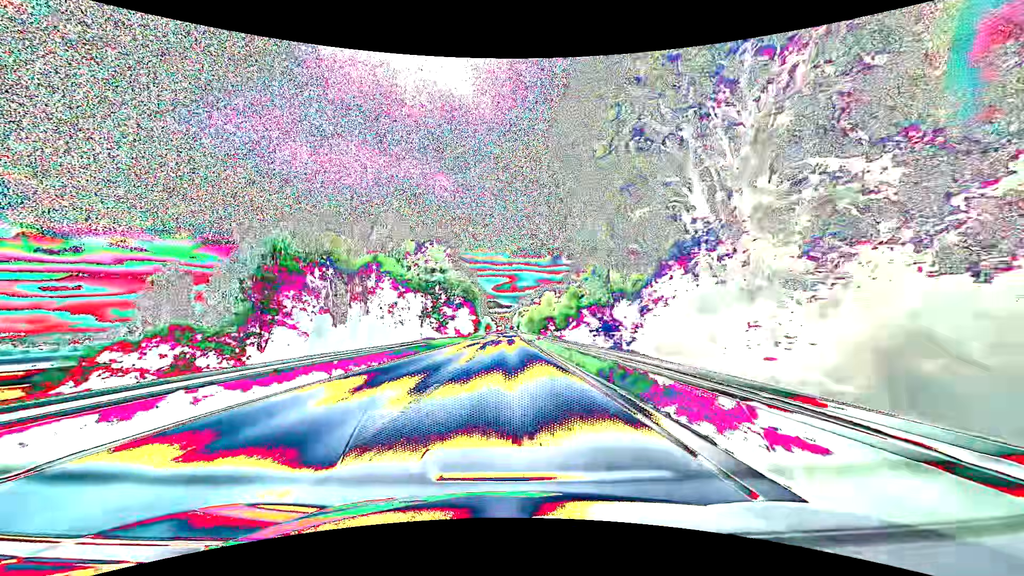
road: primary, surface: asphalt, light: Day
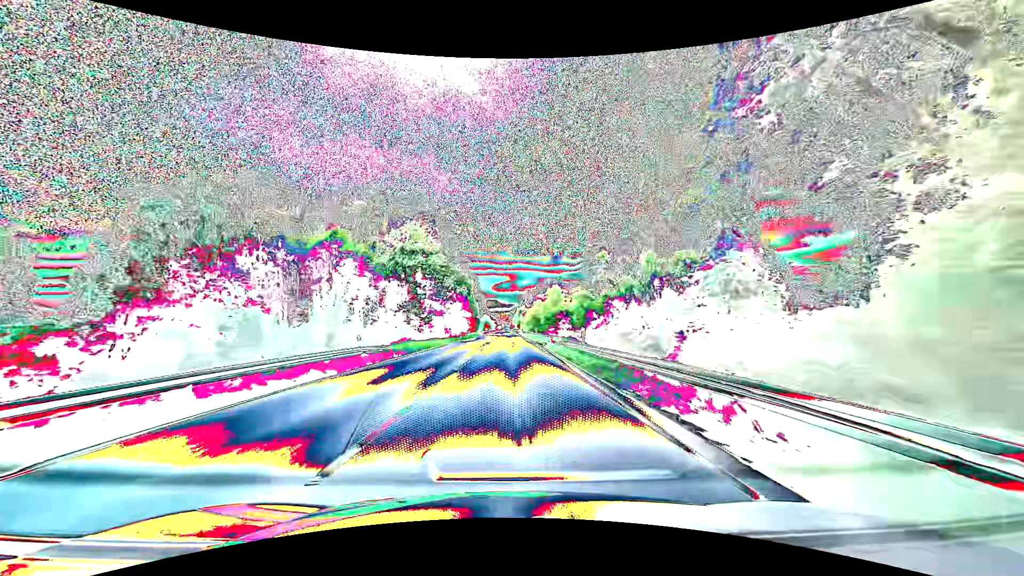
(0.0, +15.8) m; 0°
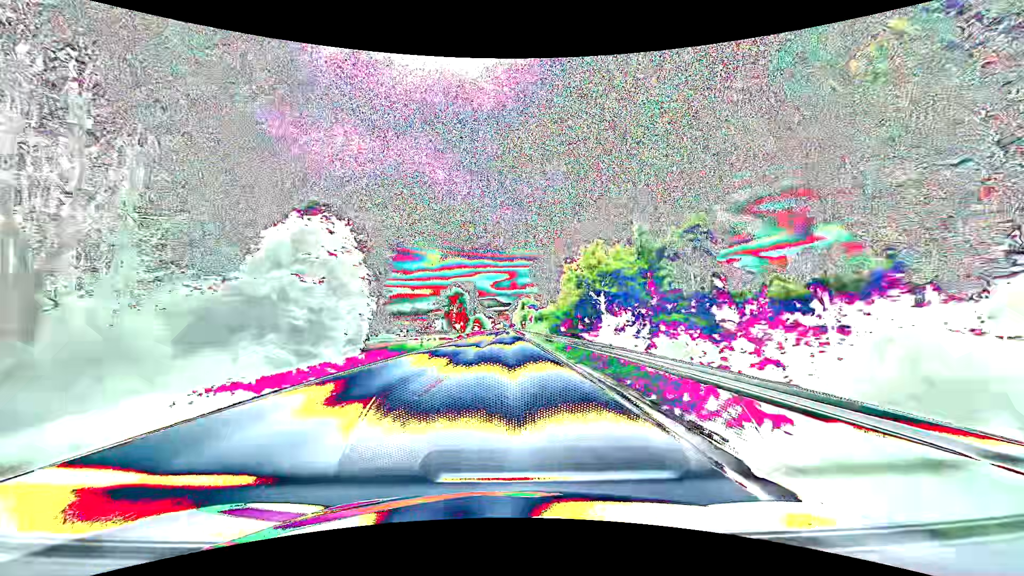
(+0.3, +79.2) m; 0°
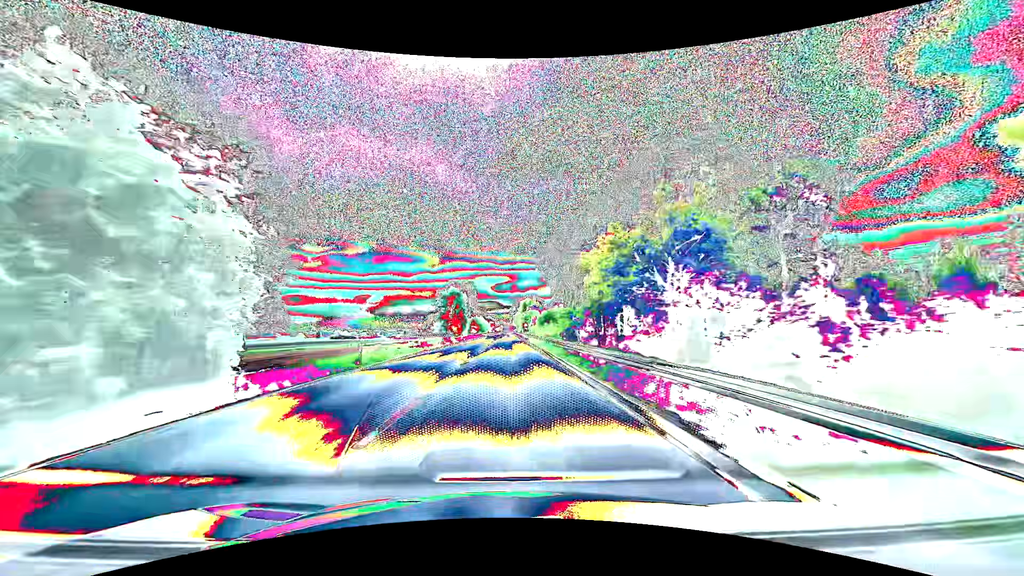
(0.0, +15.8) m; 0°
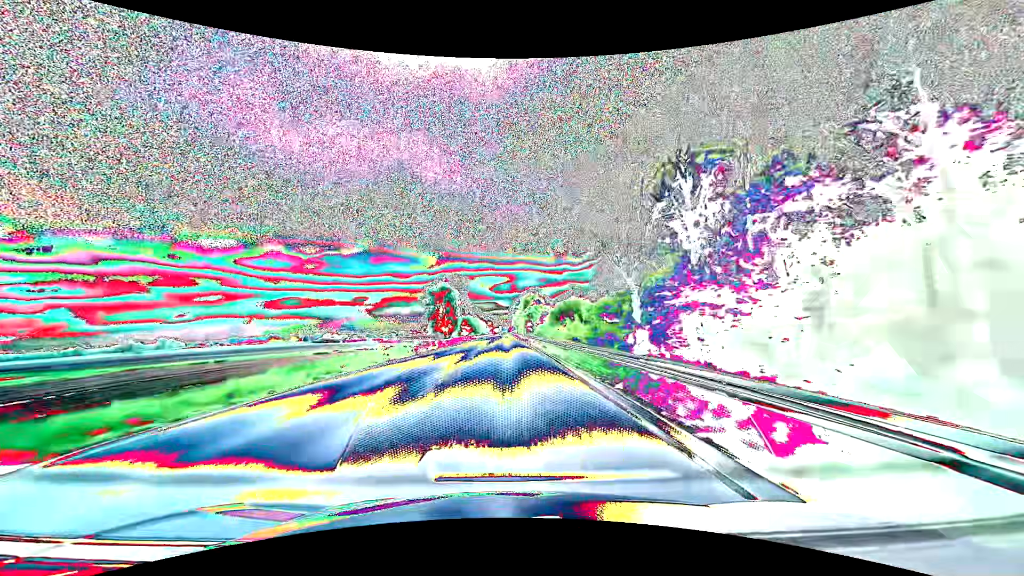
(-0.1, +31.7) m; 0°
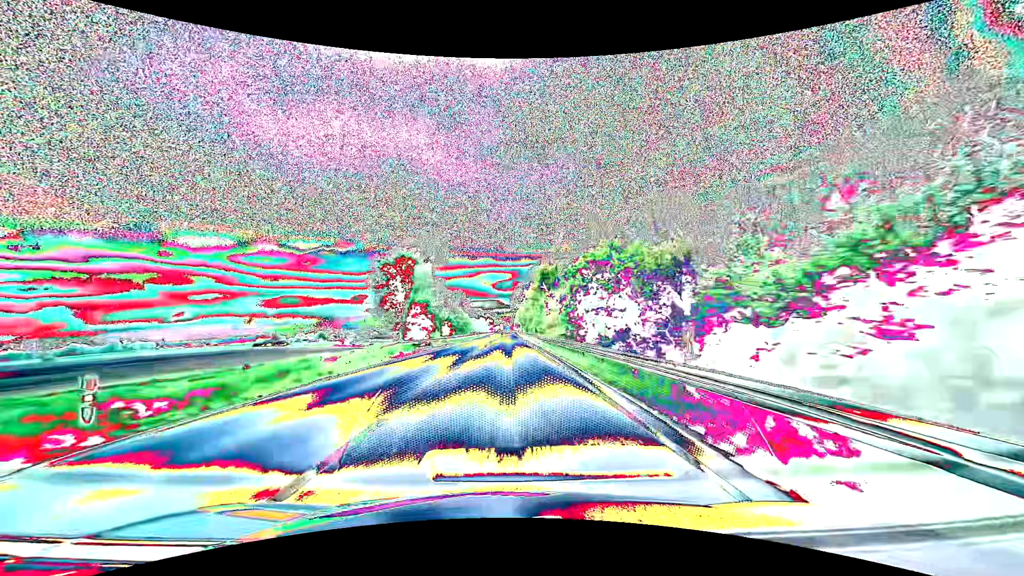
(-0.8, +79.2) m; -1°
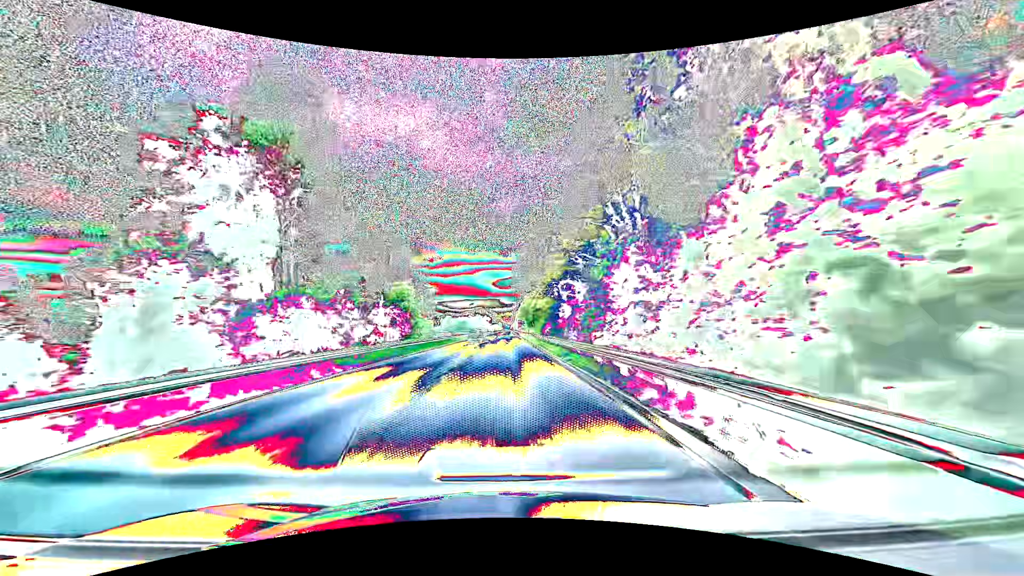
(+0.1, +79.1) m; 0°
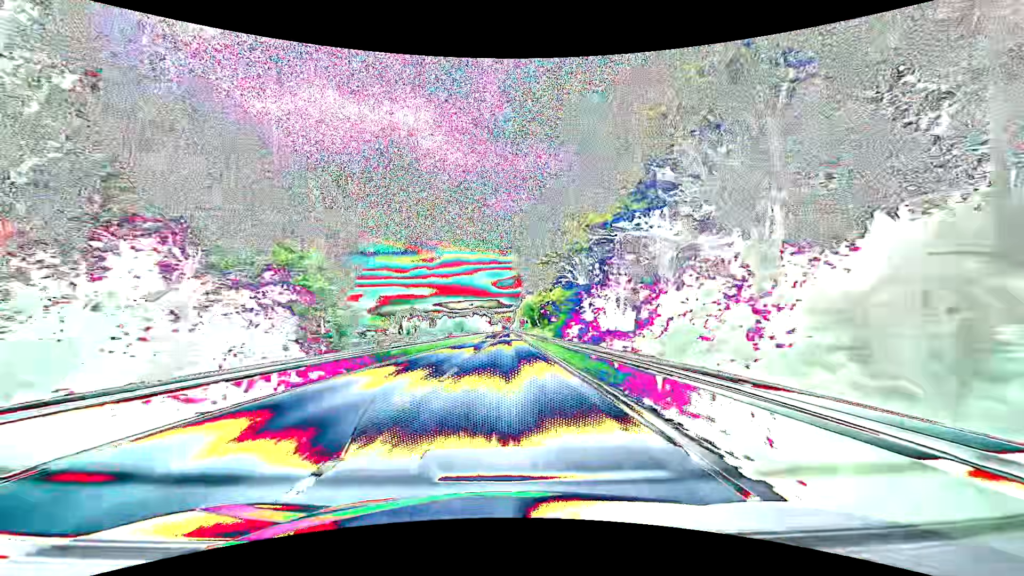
(0.0, +31.6) m; 0°
(0, +10) (0, +20) (0, +30) (0, +40) (0, +50) (0, +60) (0, +70) (0, +80) (0, +90) (-1, +100) m
